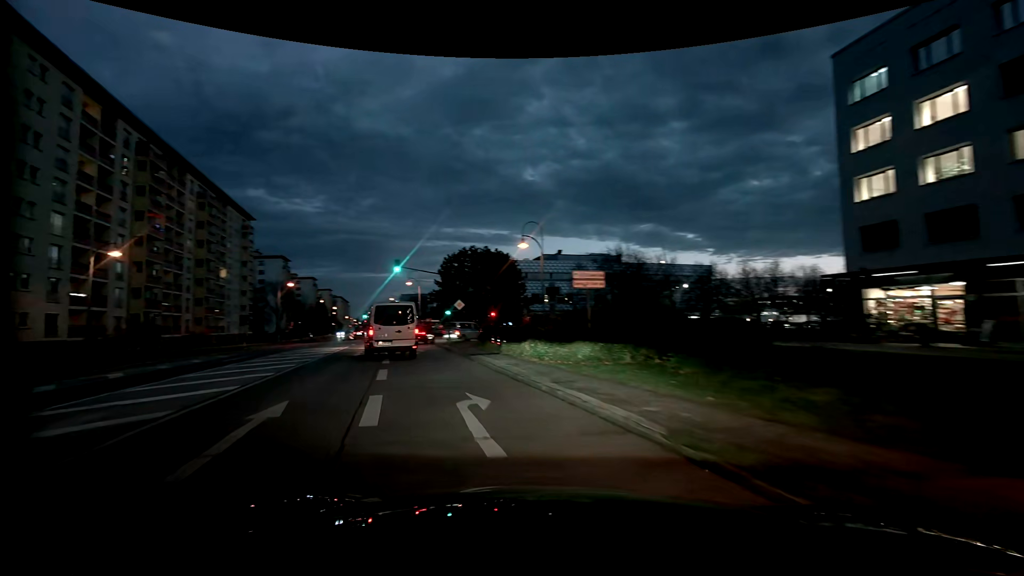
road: tertiary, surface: asphalt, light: Dusk
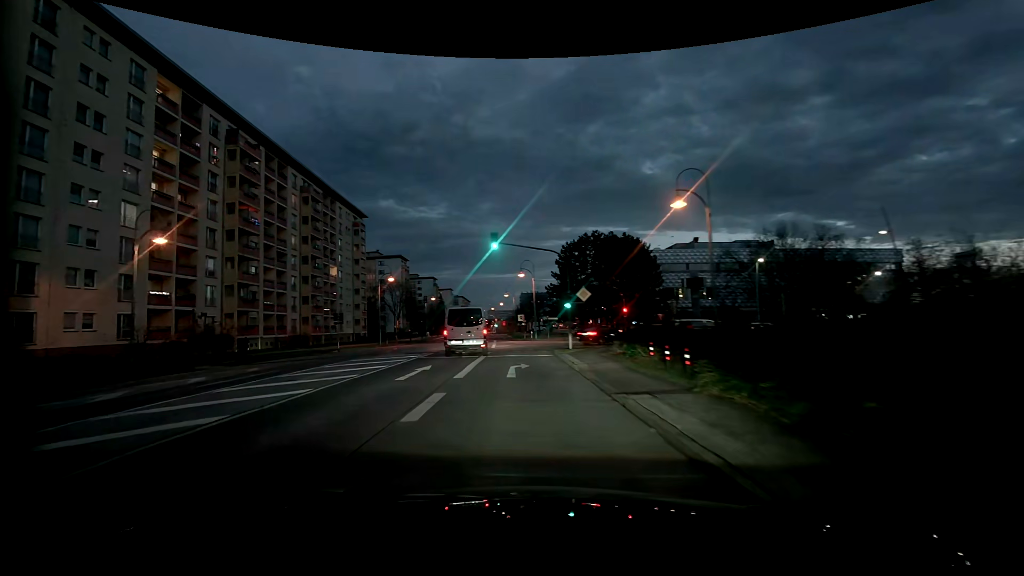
(-1.6, +12.1) m; -14°
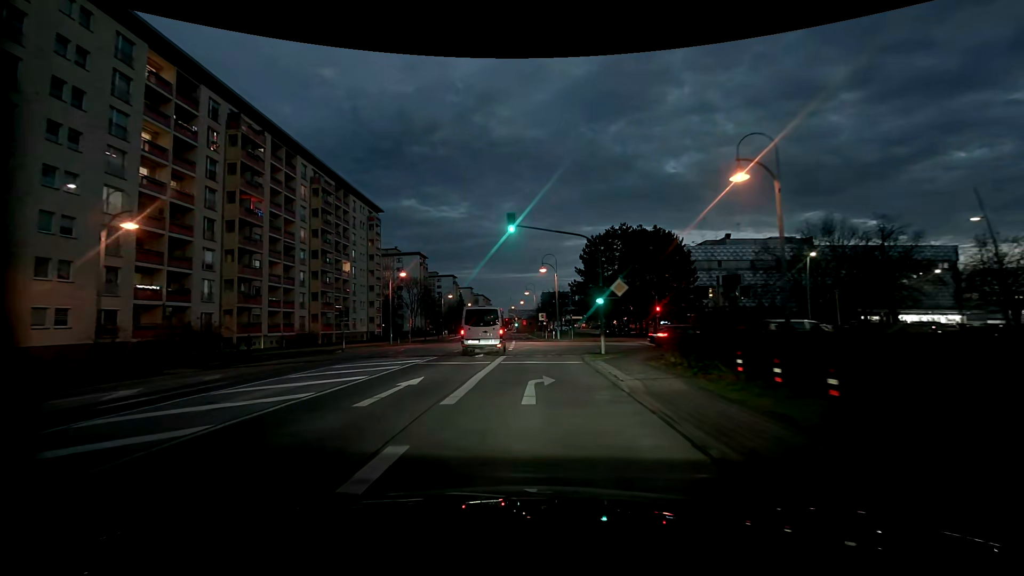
(-0.1, +4.7) m; -1°
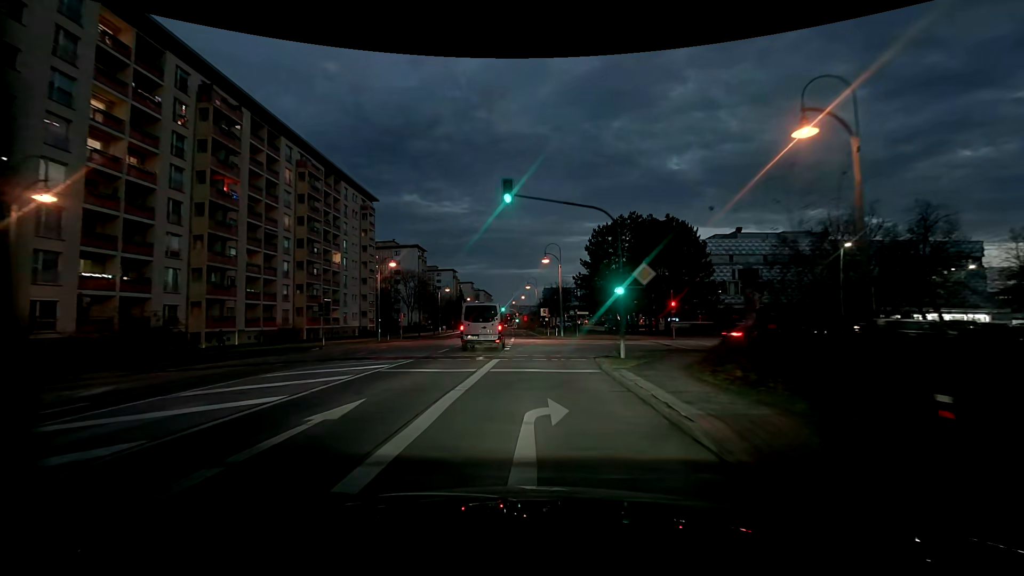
(0.0, +4.8) m; 0°
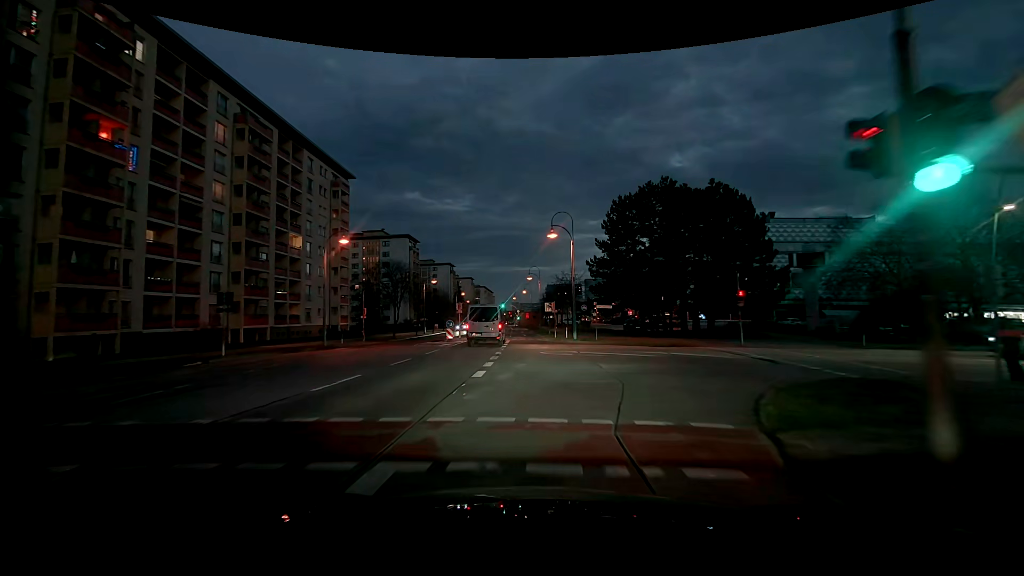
(-0.1, +13.7) m; -1°
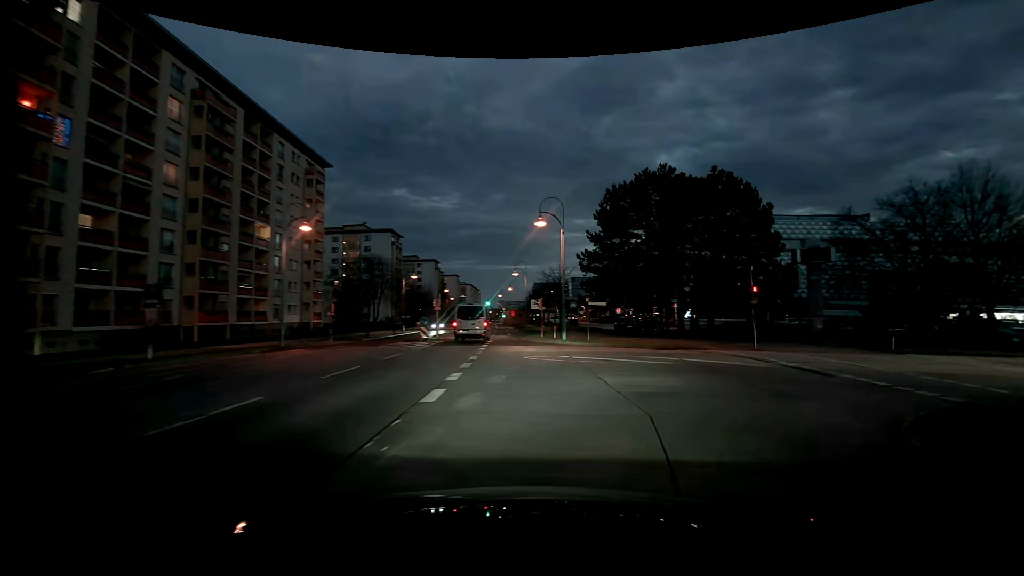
(0.0, +3.9) m; +2°
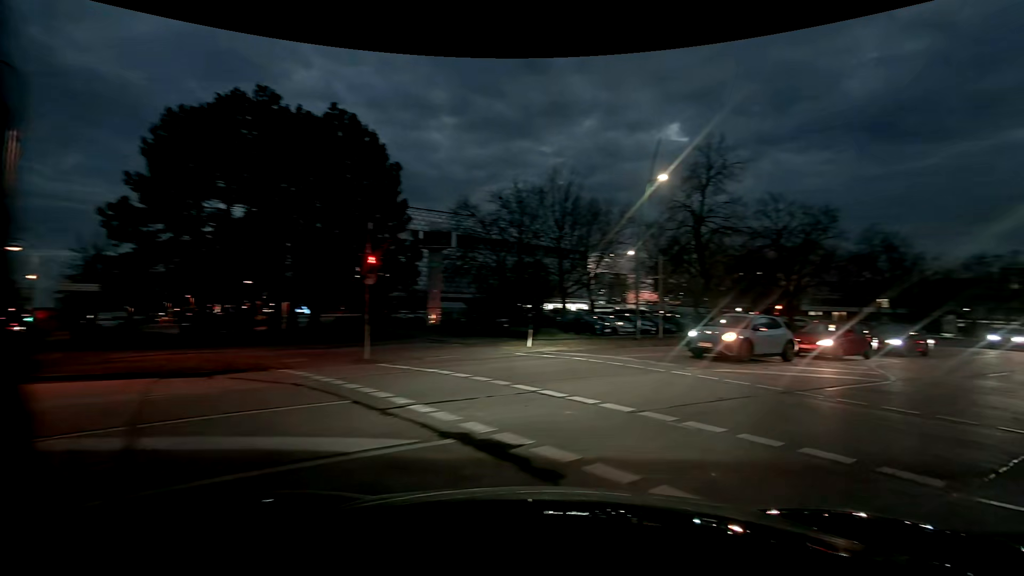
(+3.8, +11.8) m; +44°
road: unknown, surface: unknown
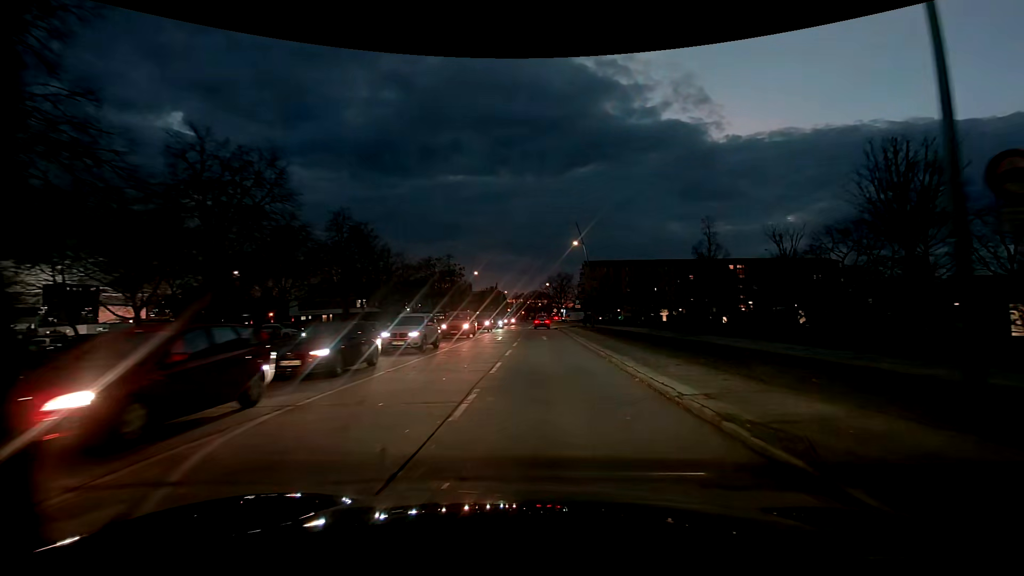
(+8.1, +13.7) m; +49°
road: tertiary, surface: asphalt
(0, +10) (0, +20) (+1, +30) (+1, +40) (+1, +50) (+1, +60) (+1, +70) (+1, +80) (+1, +90) (+1, +100) m
